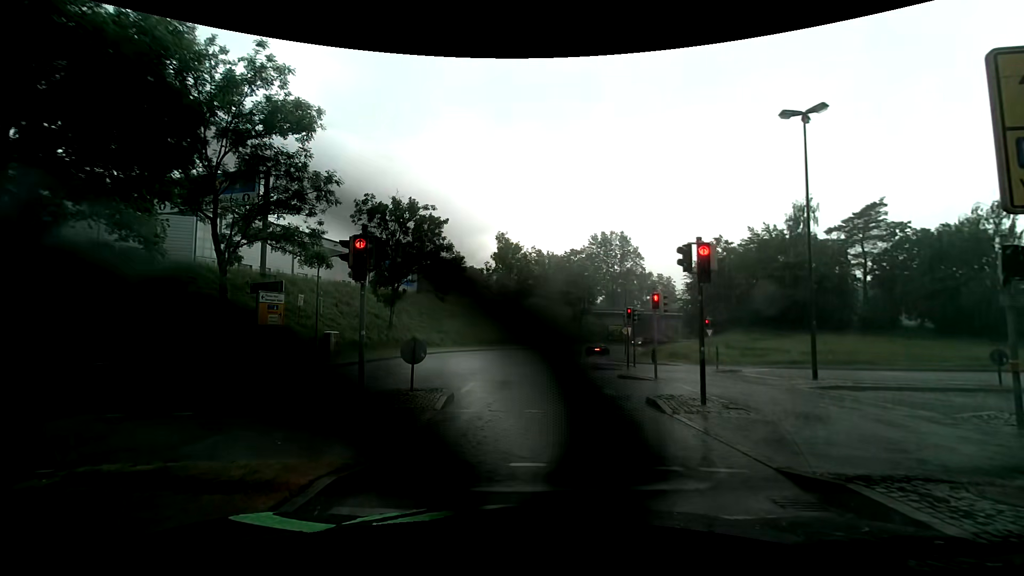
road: tertiary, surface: asphalt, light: Day
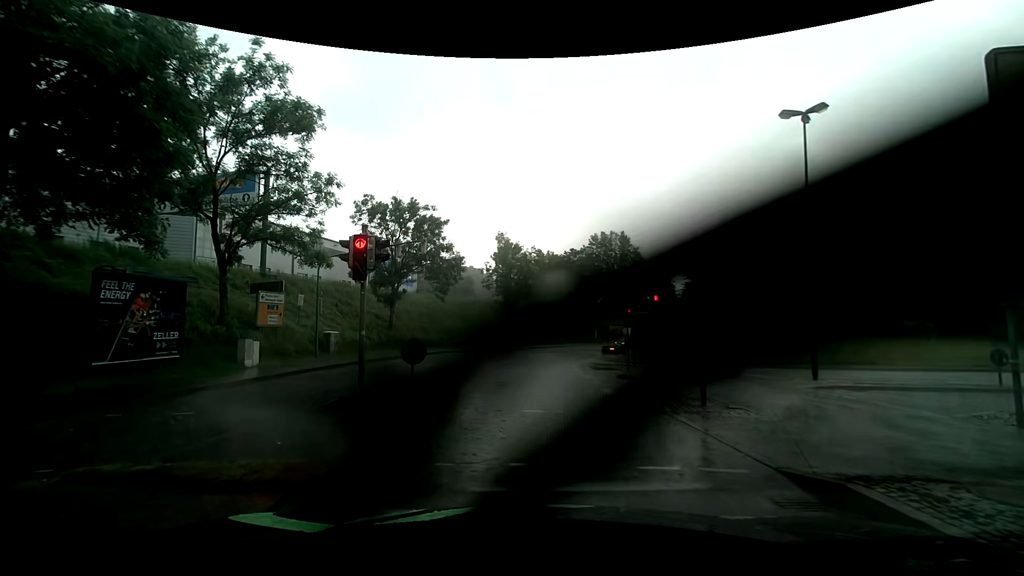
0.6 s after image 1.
(0.0, 0.0) m; 0°
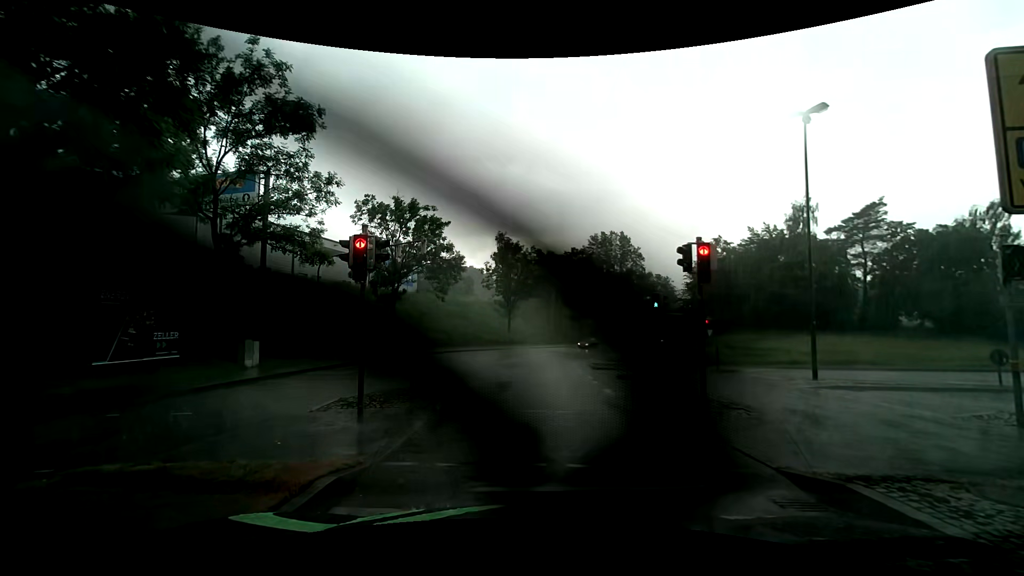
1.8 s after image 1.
(0.0, 0.0) m; 0°
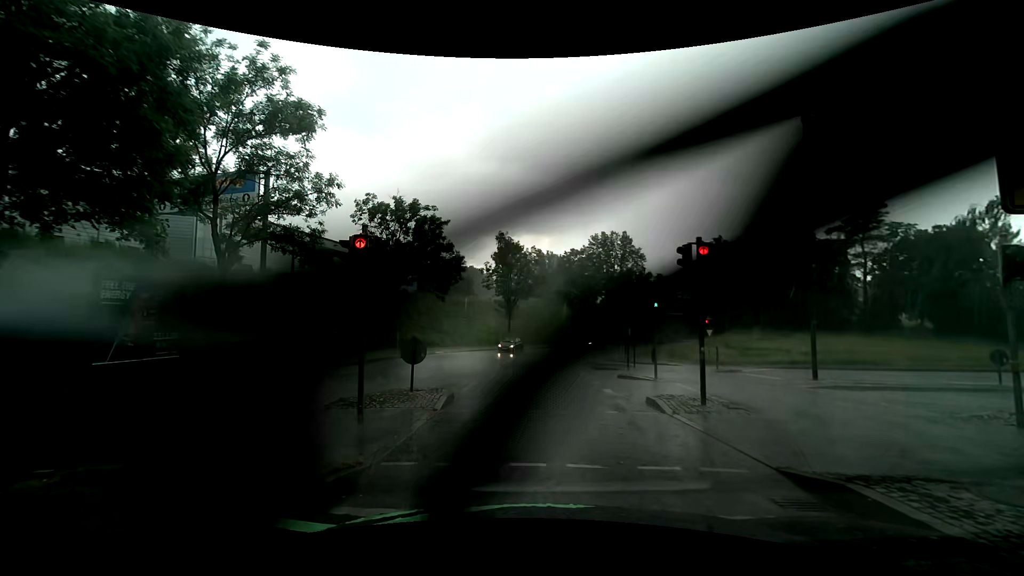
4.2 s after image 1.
(0.0, 0.0) m; 0°
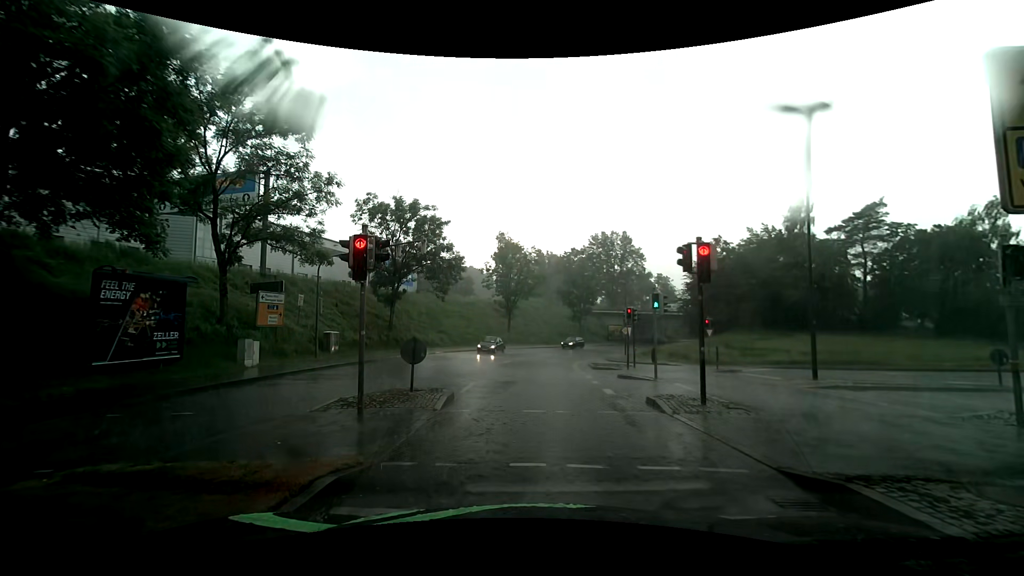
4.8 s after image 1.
(0.0, 0.0) m; 0°
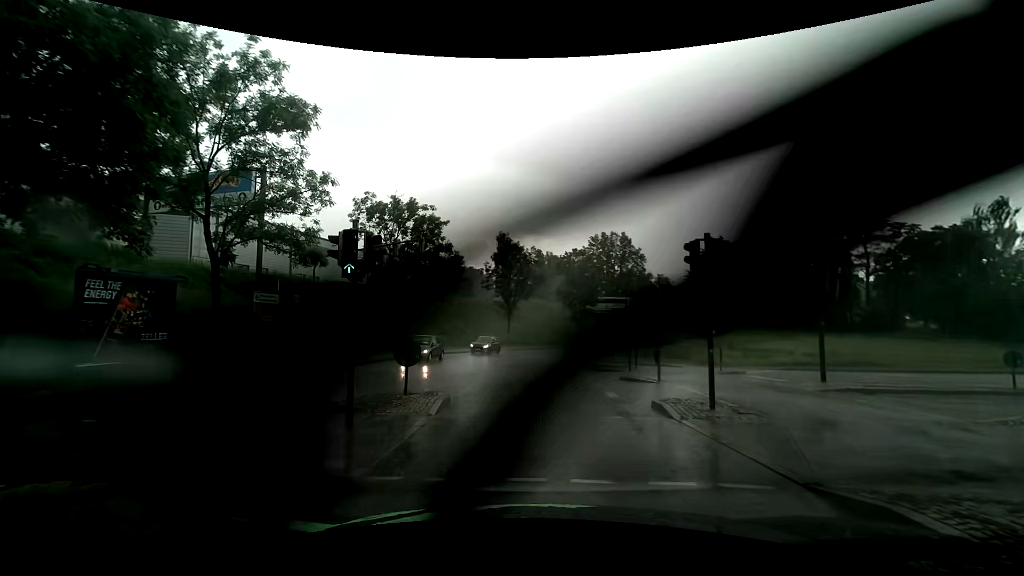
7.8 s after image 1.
(0.0, +0.5) m; 0°
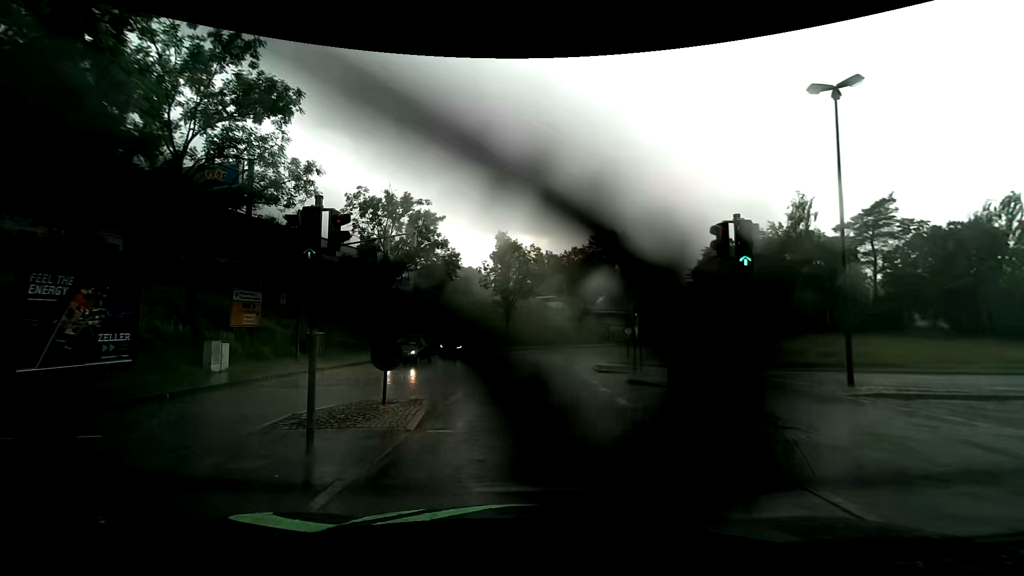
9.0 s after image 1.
(0.0, +1.6) m; 0°
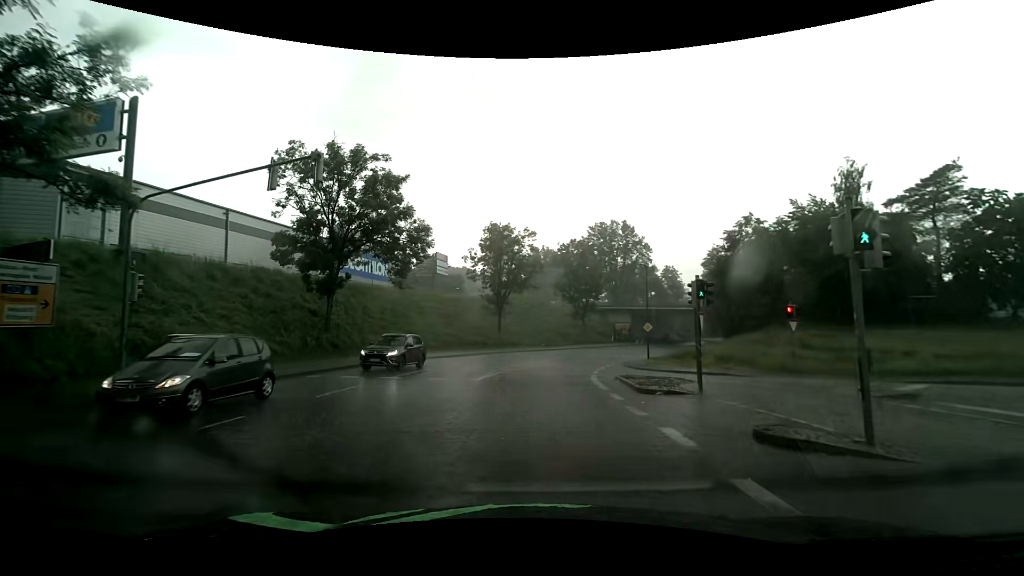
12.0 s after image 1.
(+0.1, +10.6) m; 0°
(0, +10) (+1, +20) (+2, +30) (+4, +40) (+8, +49) (+12, +58) (+18, +66) (+24, +74) (+30, +82) (+37, +89) m
